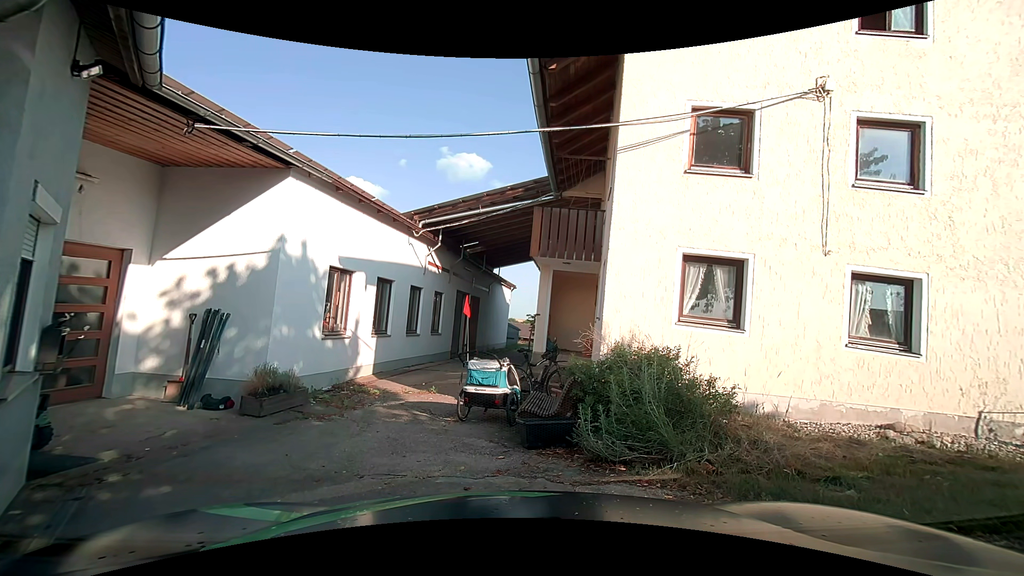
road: unclassified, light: Day
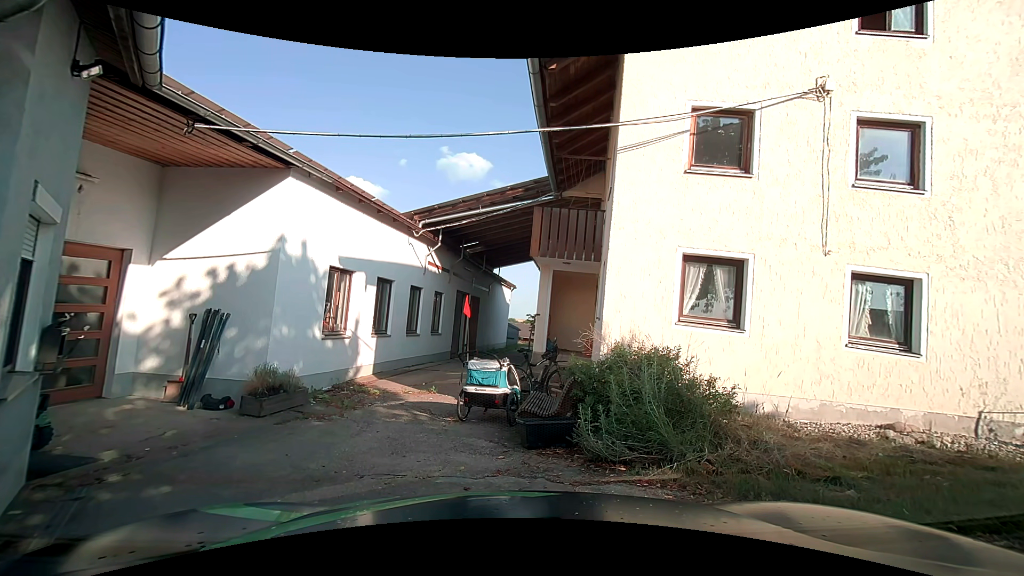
(0.0, 0.0) m; 0°
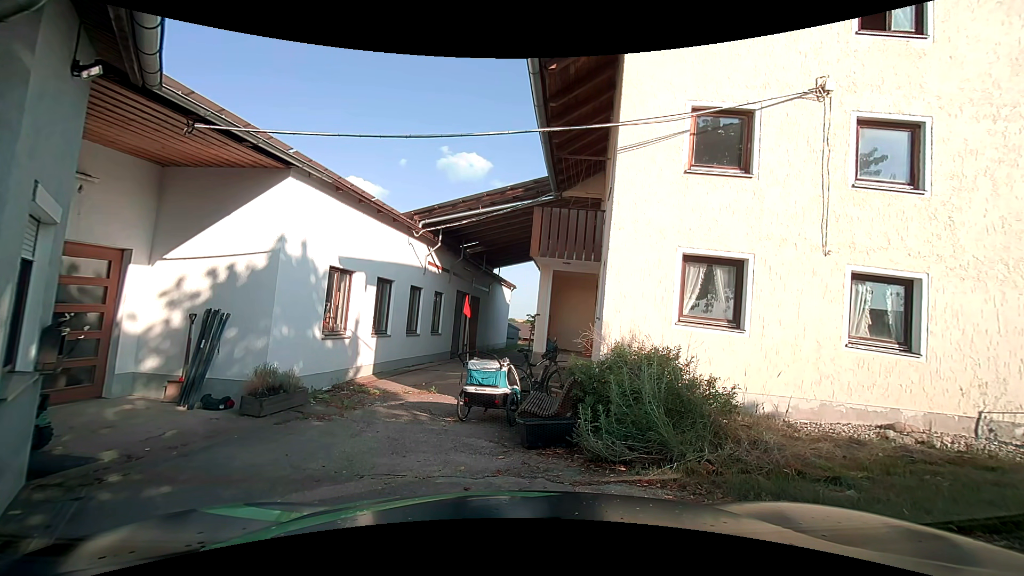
(0.0, 0.0) m; 0°
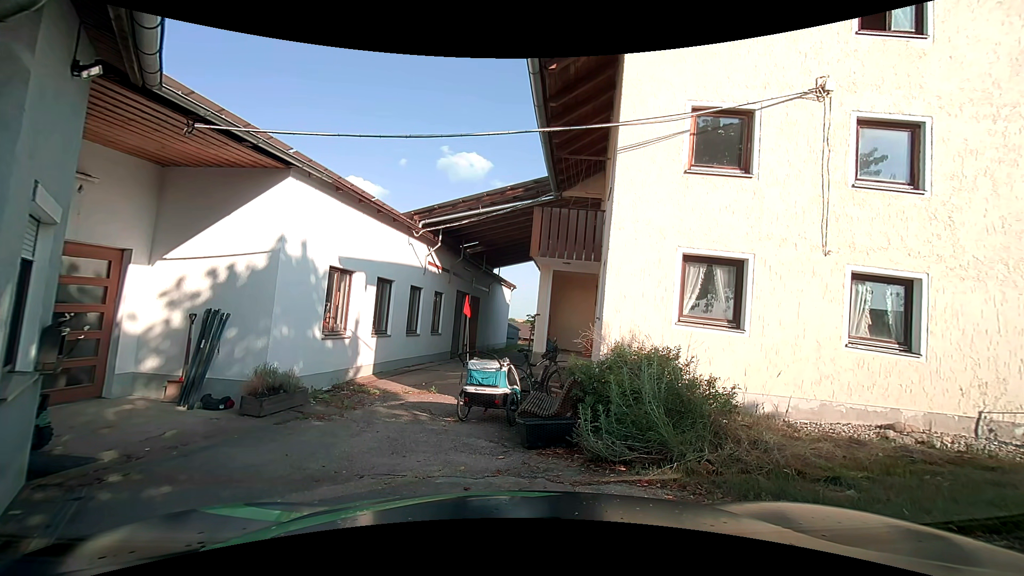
(0.0, 0.0) m; 0°
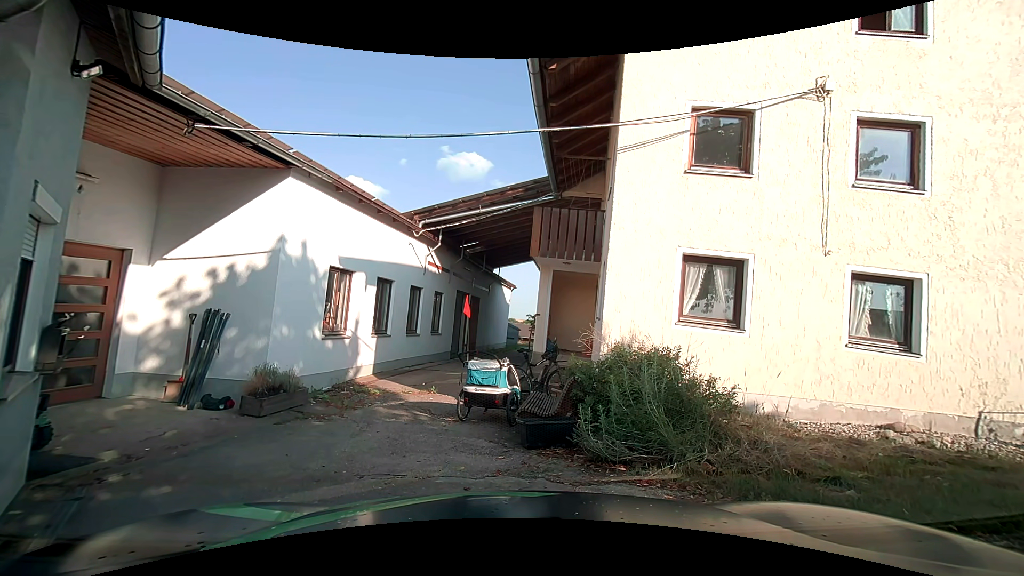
(0.0, 0.0) m; 0°
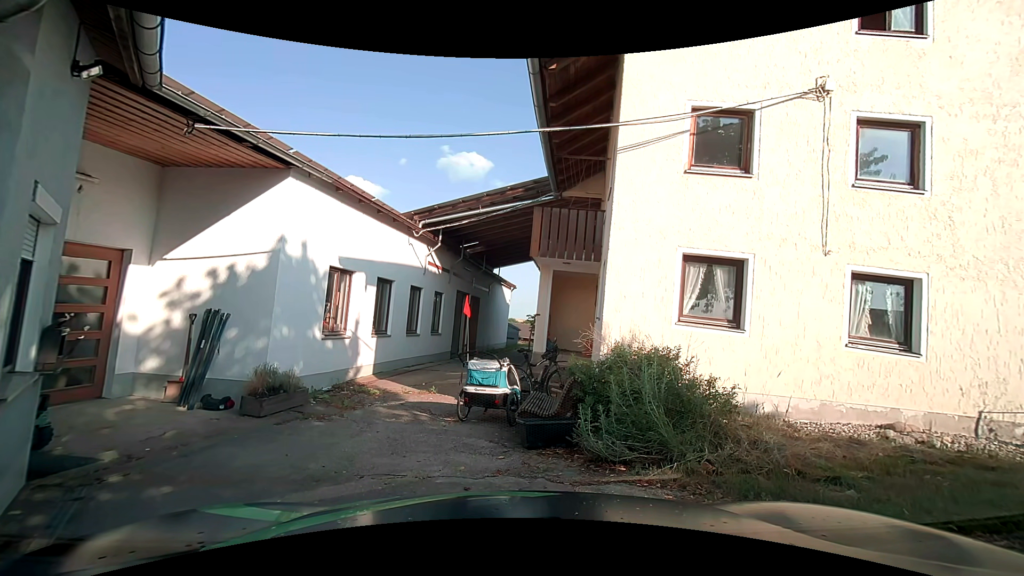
(0.0, 0.0) m; 0°
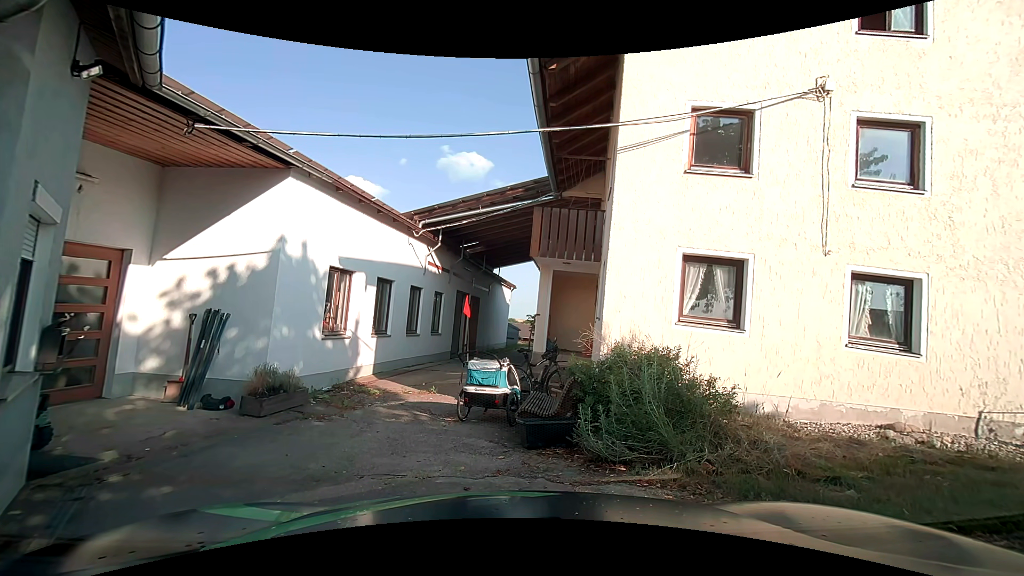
(0.0, 0.0) m; 0°
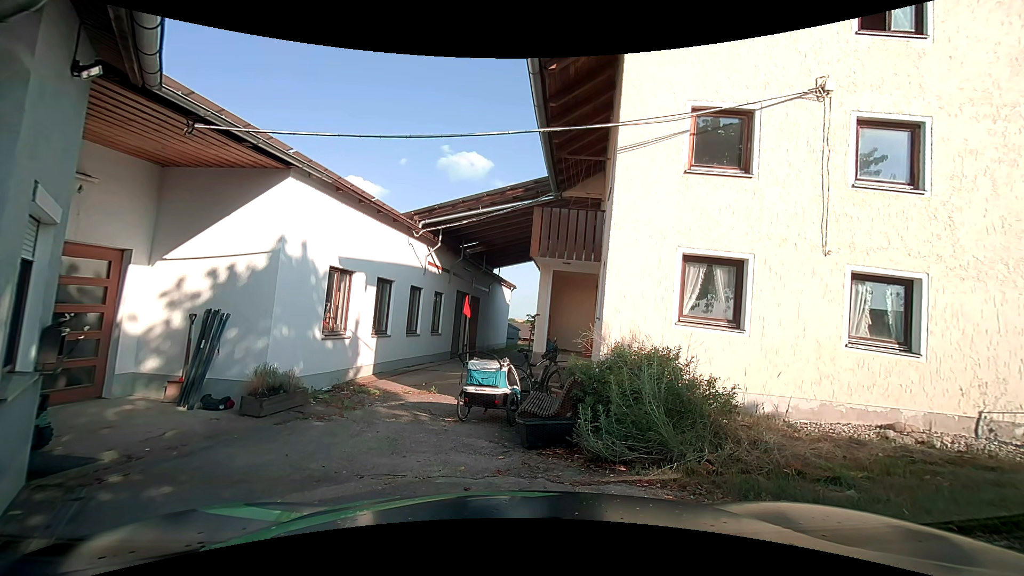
(0.0, 0.0) m; 0°
